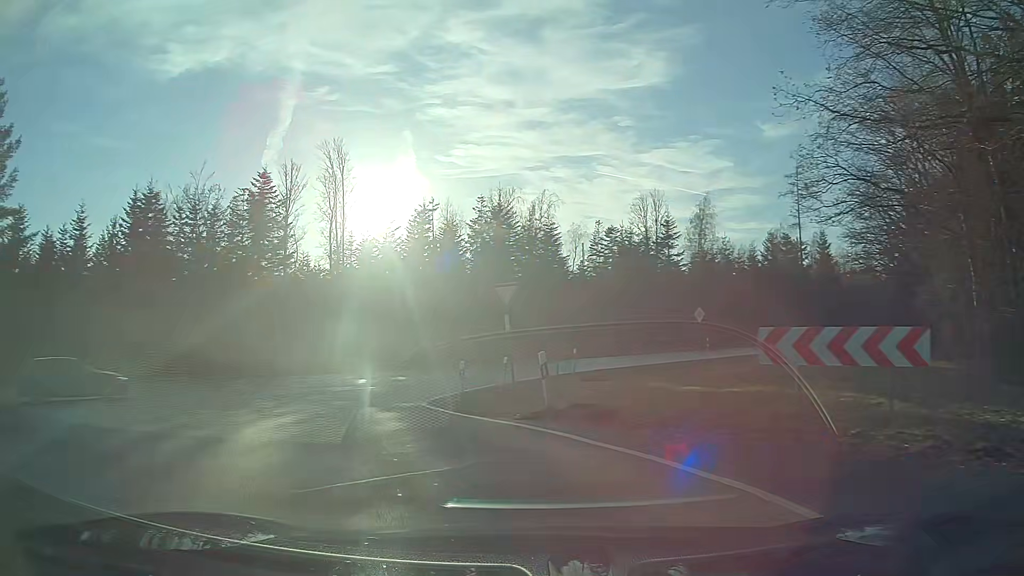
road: tertiary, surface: asphalt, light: Day
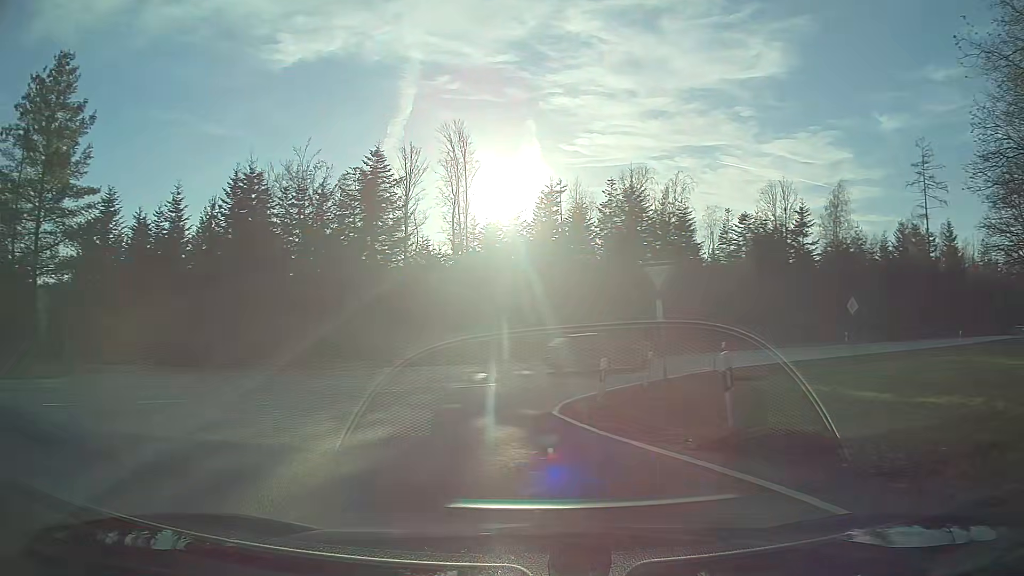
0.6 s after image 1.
(-0.3, +3.3) m; -10°
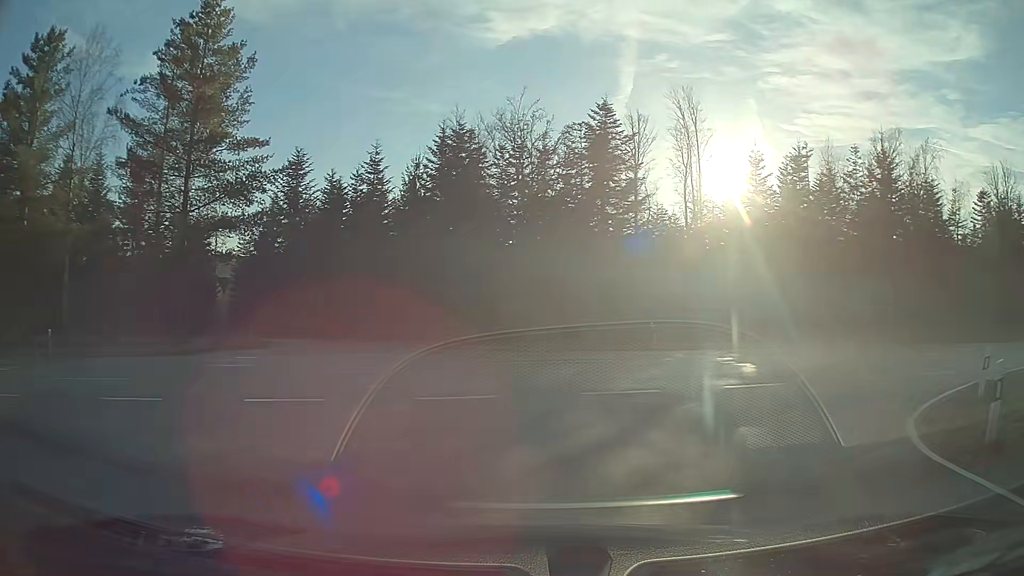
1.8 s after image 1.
(-0.9, +5.7) m; -17°
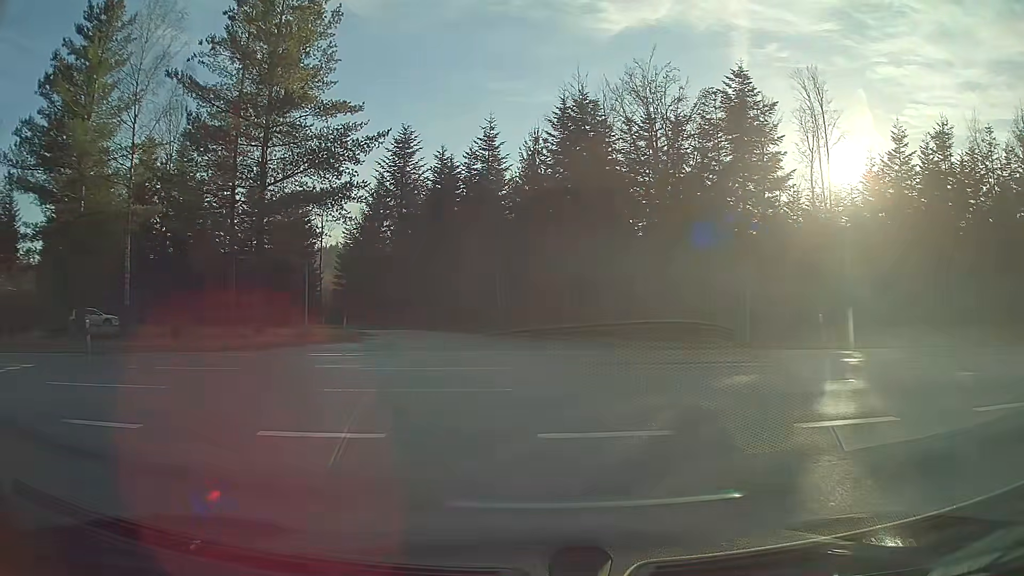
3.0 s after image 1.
(-0.4, +4.4) m; -9°
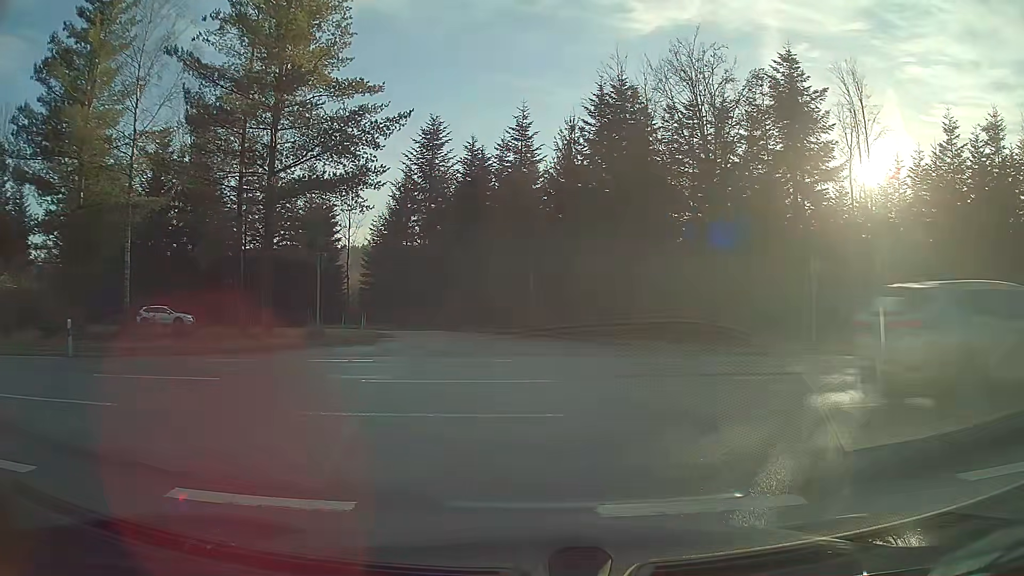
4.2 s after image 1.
(-0.1, +2.6) m; -4°
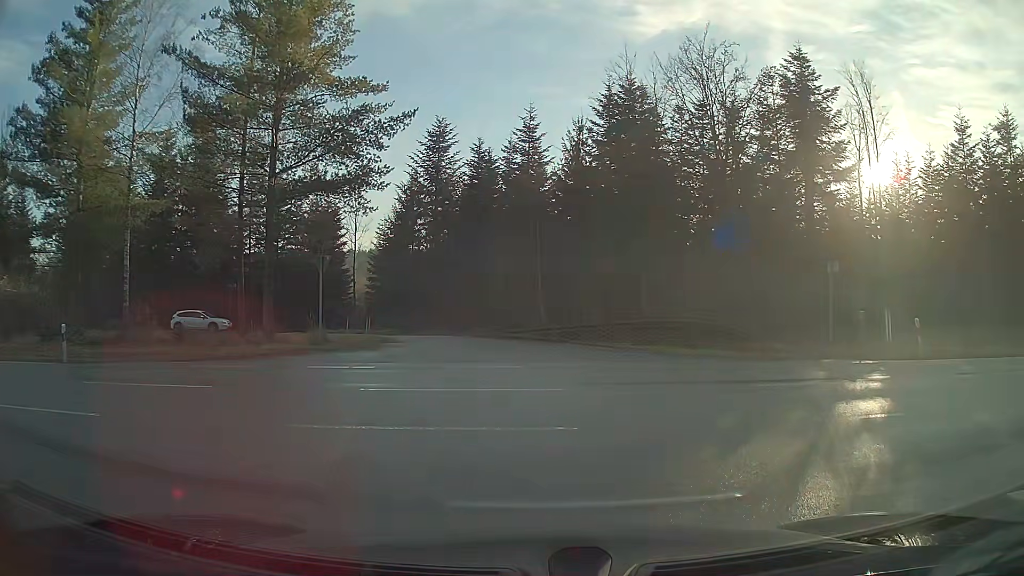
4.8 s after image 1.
(0.0, +0.6) m; 0°
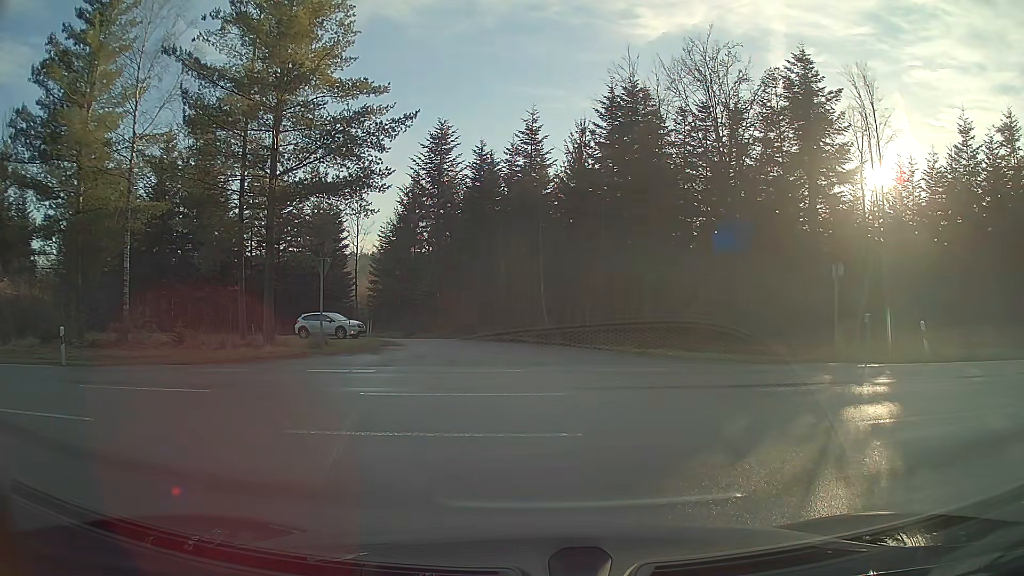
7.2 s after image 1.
(0.0, +0.2) m; 0°
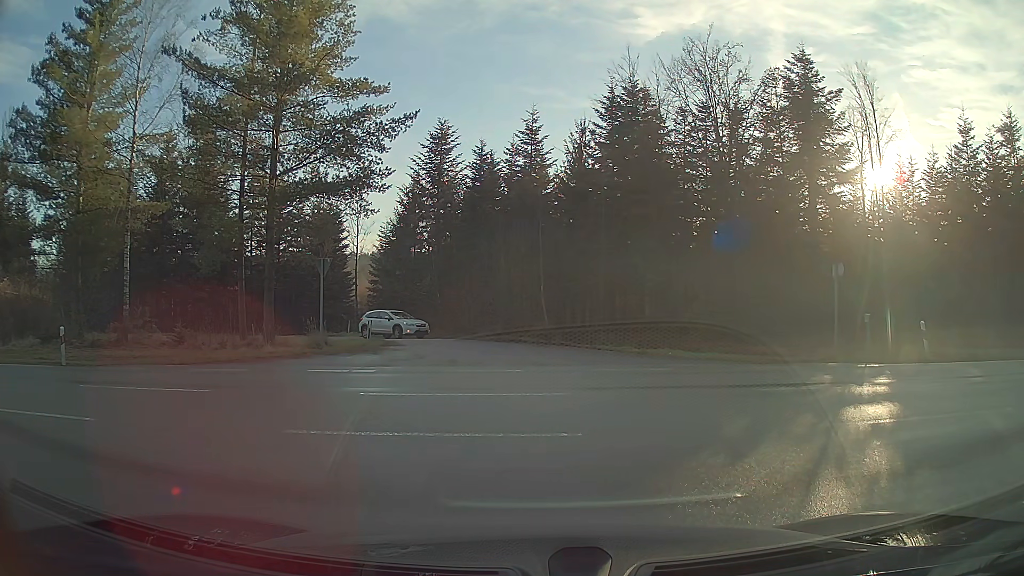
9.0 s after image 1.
(0.0, 0.0) m; 0°
